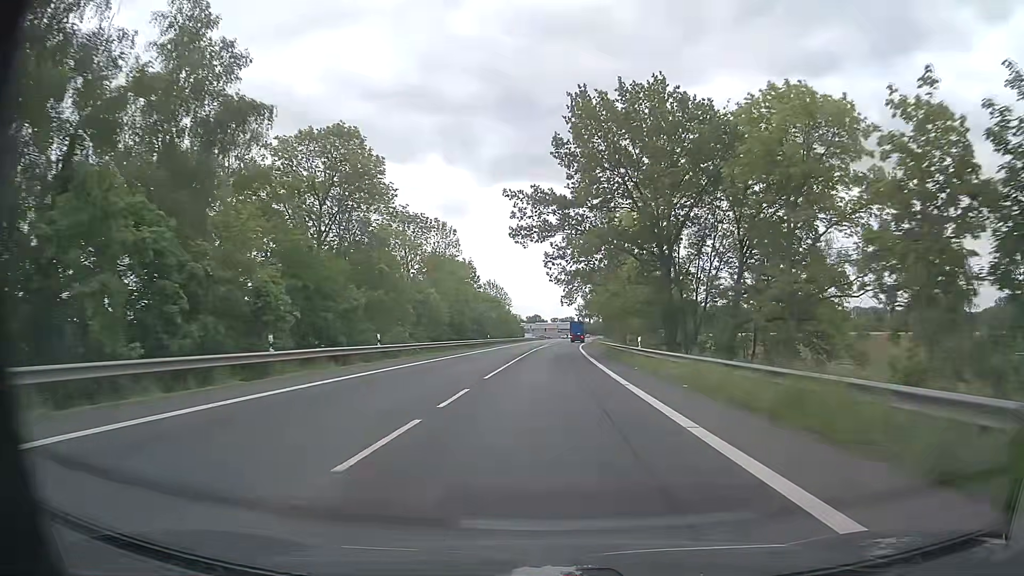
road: primary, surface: asphalt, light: Day
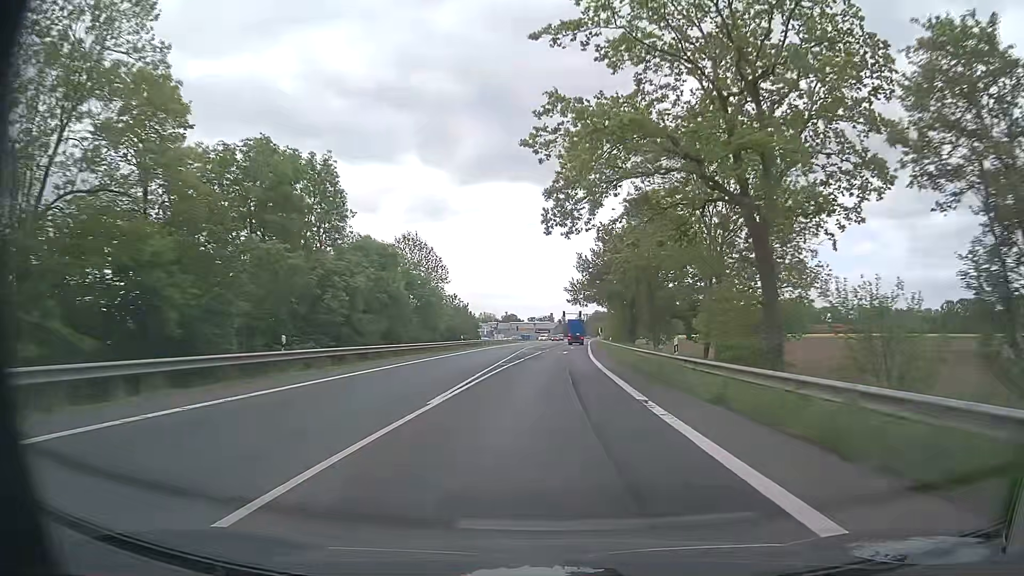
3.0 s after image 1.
(+0.6, +59.2) m; +2°
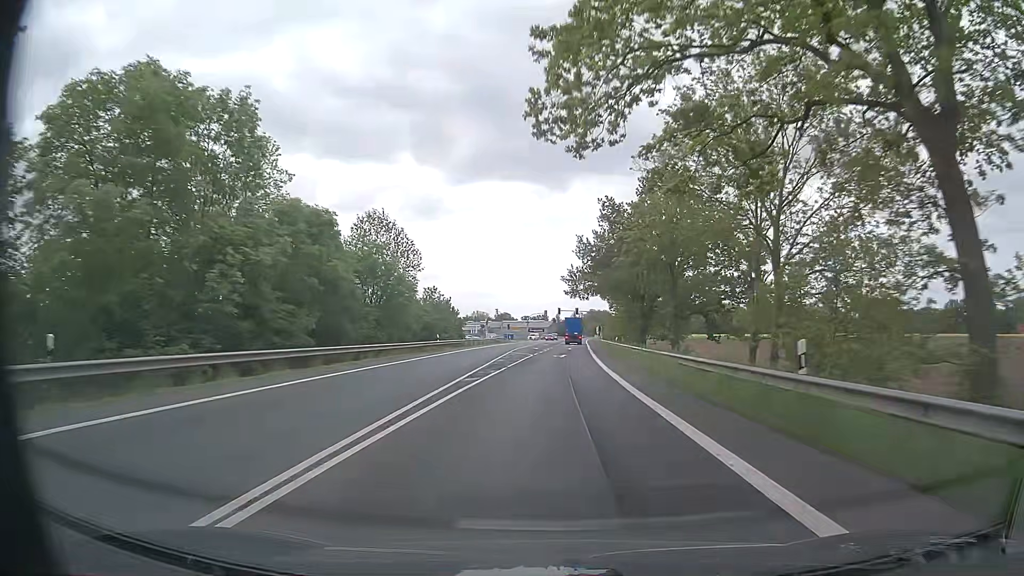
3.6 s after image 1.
(0.0, +11.8) m; 0°
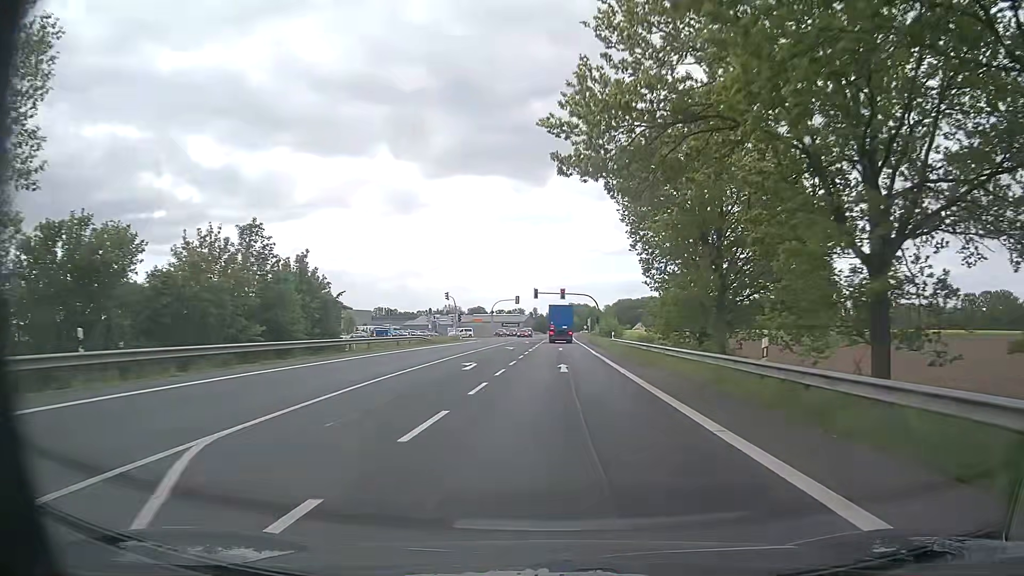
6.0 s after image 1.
(+0.9, +44.2) m; +2°
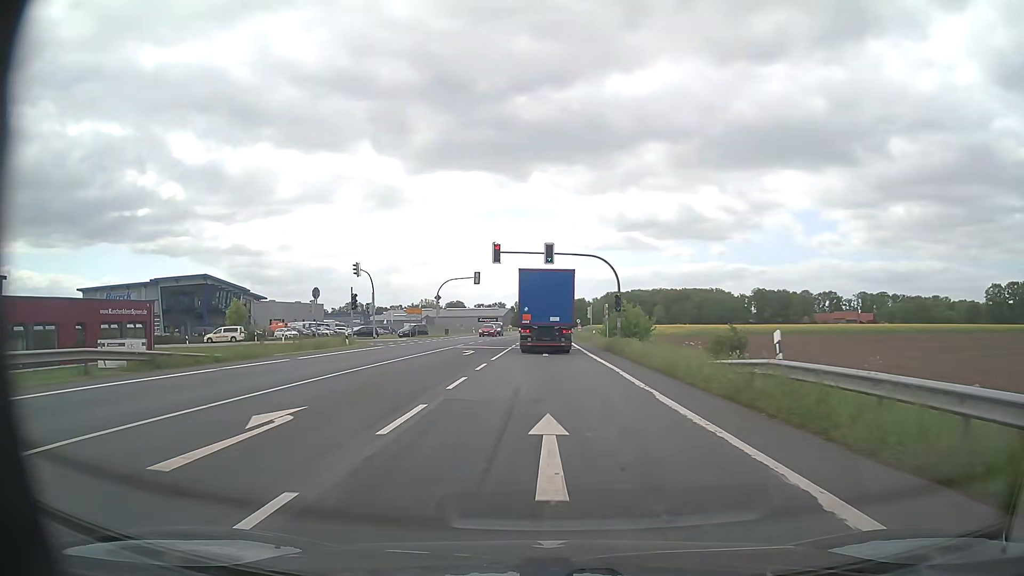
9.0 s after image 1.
(+0.7, +41.5) m; +1°
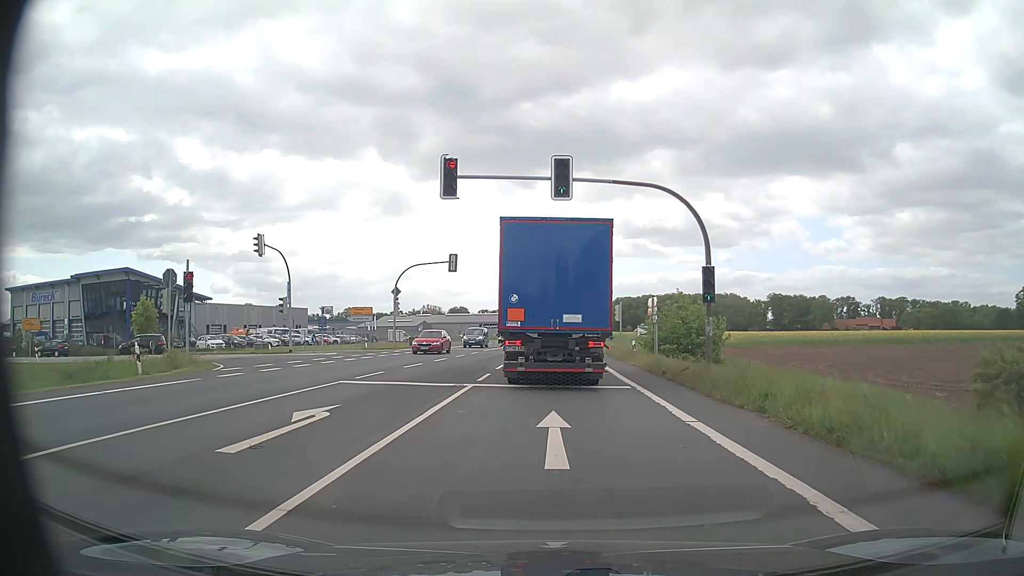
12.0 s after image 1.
(0.0, +23.1) m; -1°
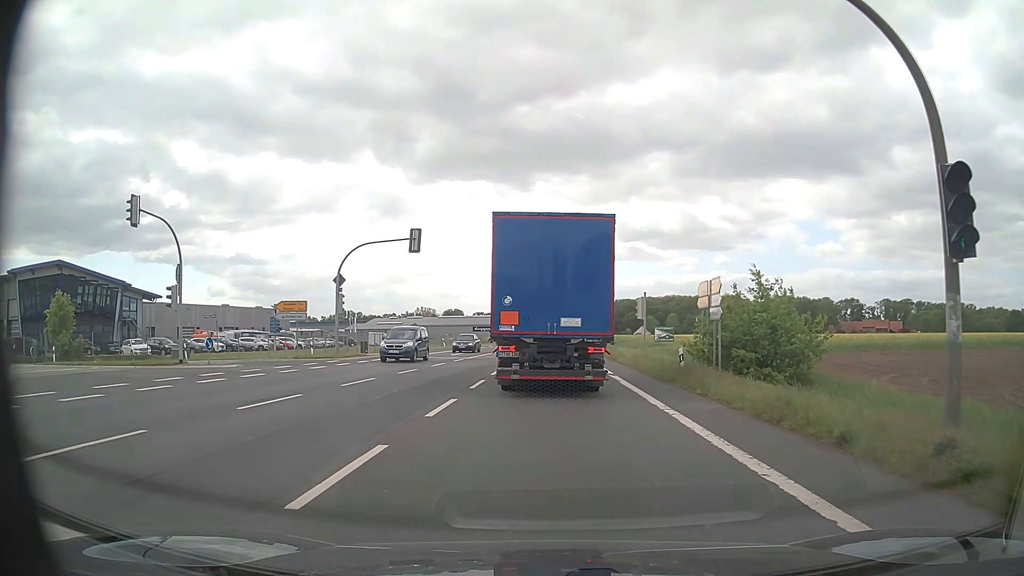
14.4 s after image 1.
(+0.1, +13.6) m; 0°
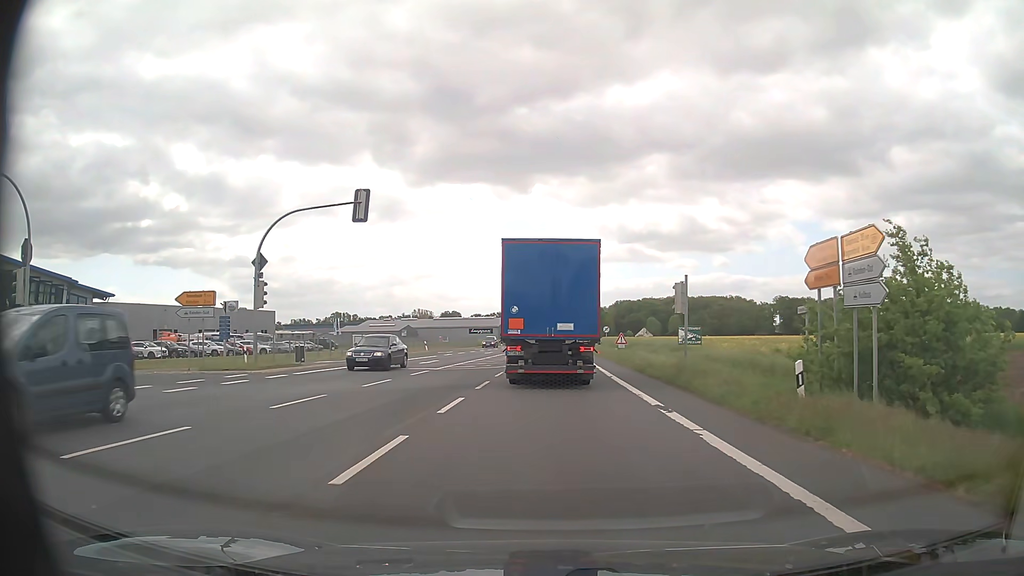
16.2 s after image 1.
(+0.1, +11.2) m; 0°
(0, +10) (0, +20) (0, +30) (0, +40) (0, +50) (0, +60) (0, +70) (+1, +80) (+1, +90) (+1, +100) m
